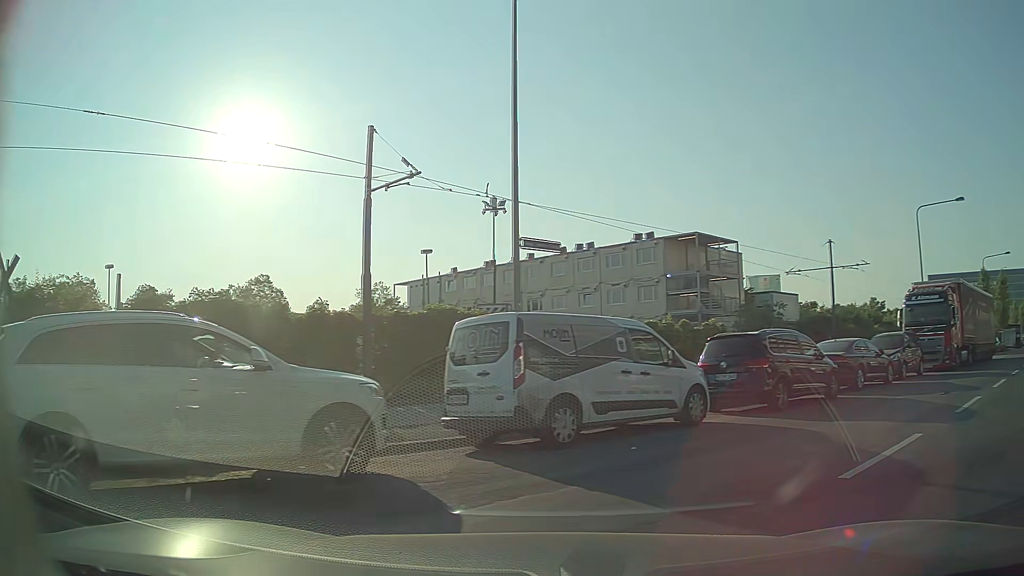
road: service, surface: paving_stones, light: Day
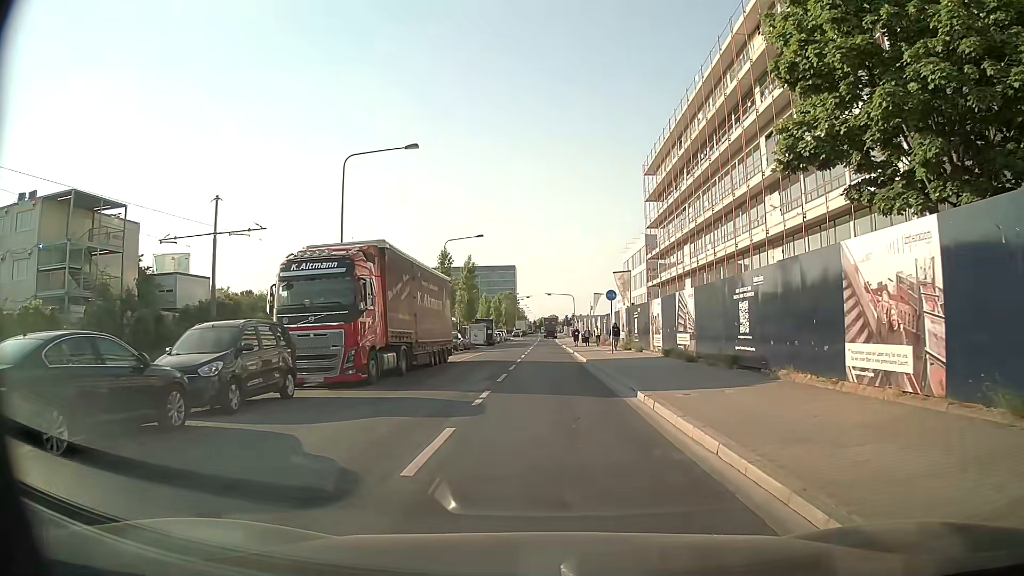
(+7.6, +9.5) m; +52°
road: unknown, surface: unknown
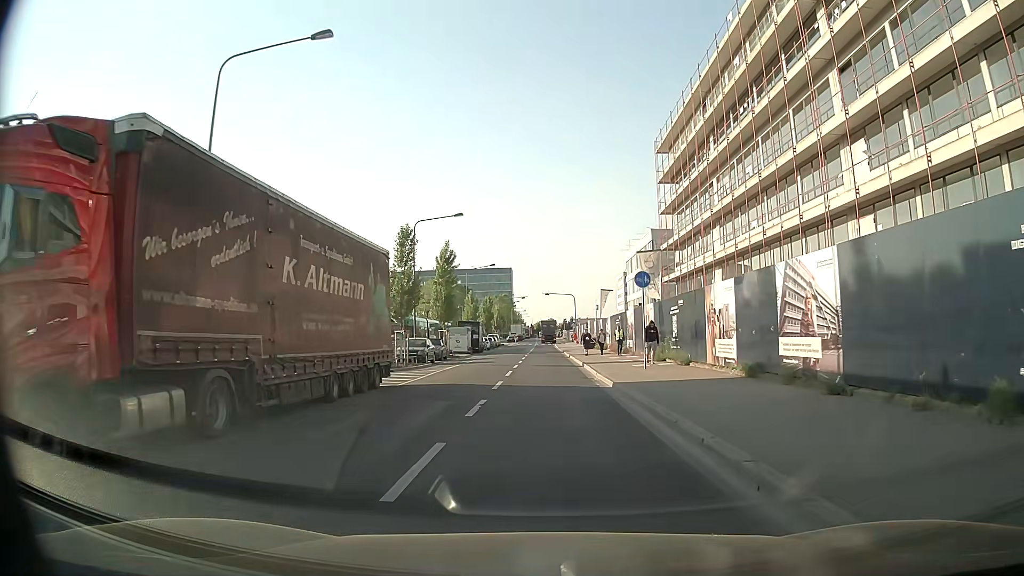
(-0.3, +13.1) m; -1°
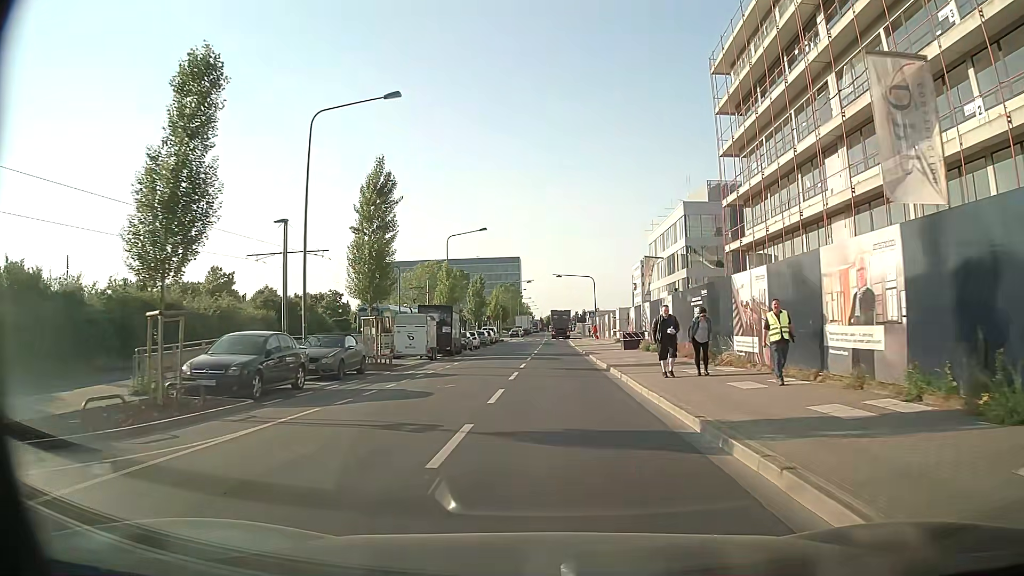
(-0.2, +23.5) m; 0°
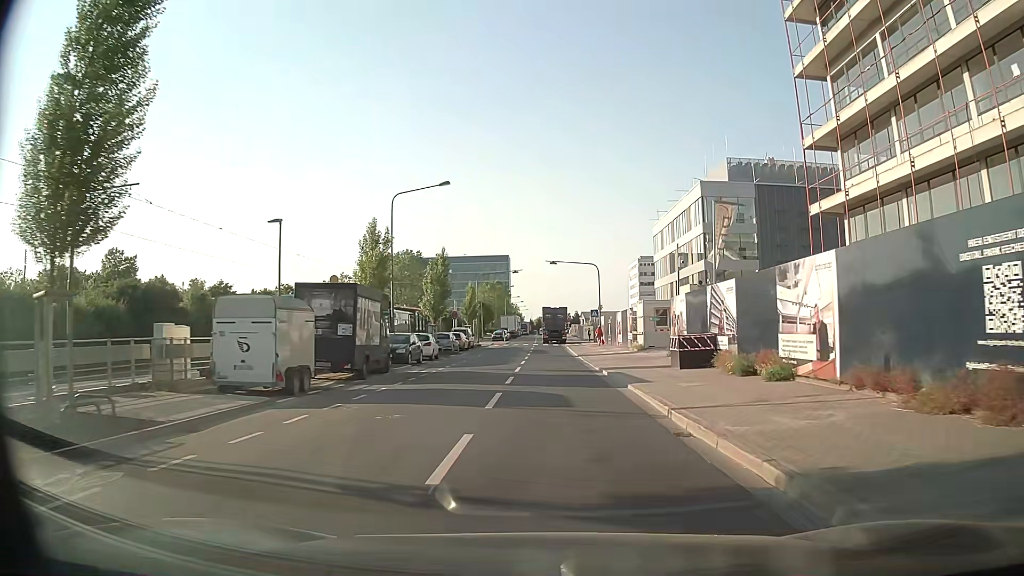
(-0.2, +18.6) m; 0°
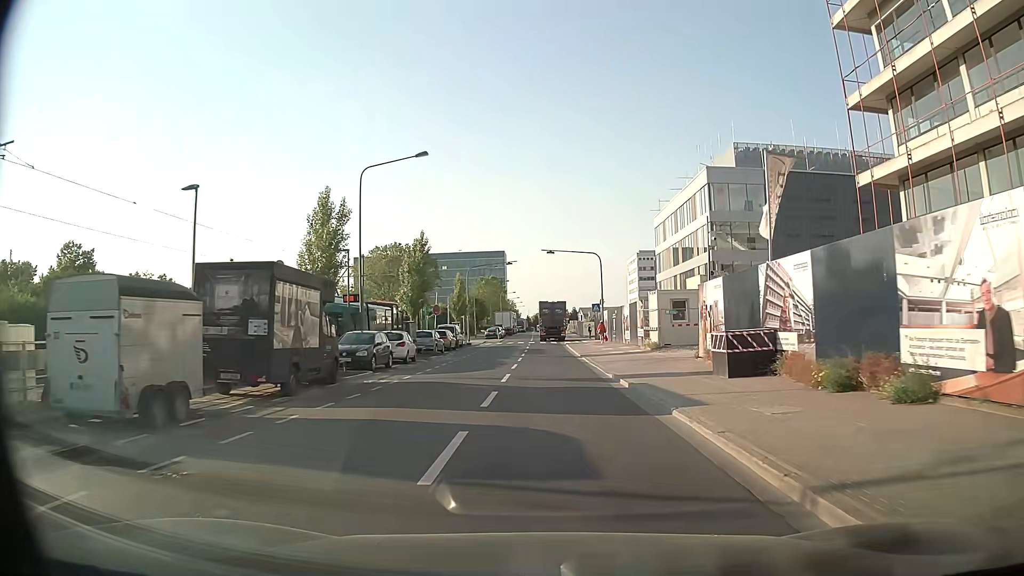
(0.0, +6.2) m; 0°
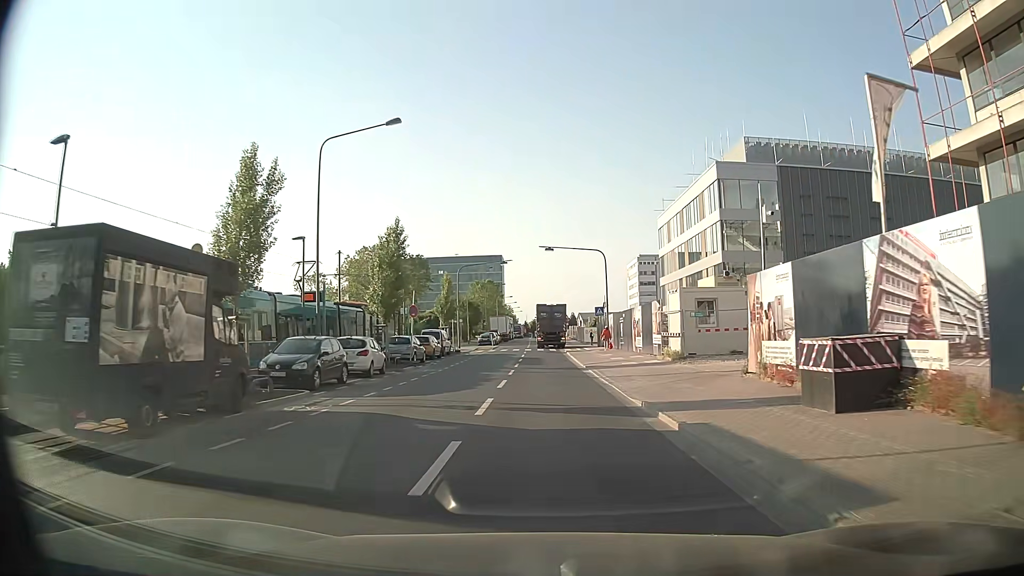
(0.0, +6.2) m; 0°
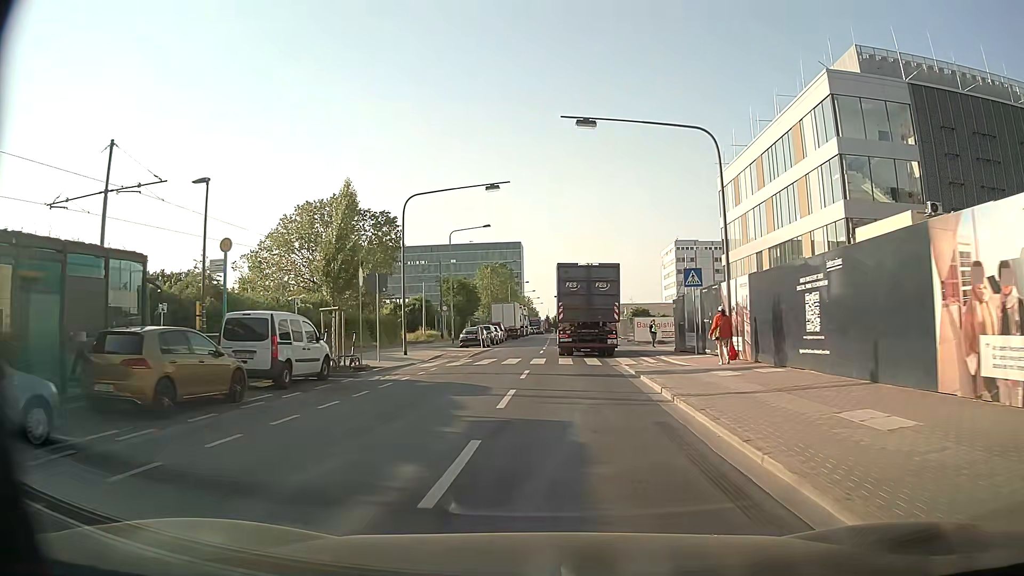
(-0.3, +30.9) m; -2°
(0, +10) (-1, +20) (-2, +30) (-1, +40) (-1, +50) (0, +60) (+1, +70) (+1, +80) (+1, +90) (+1, +100) m
